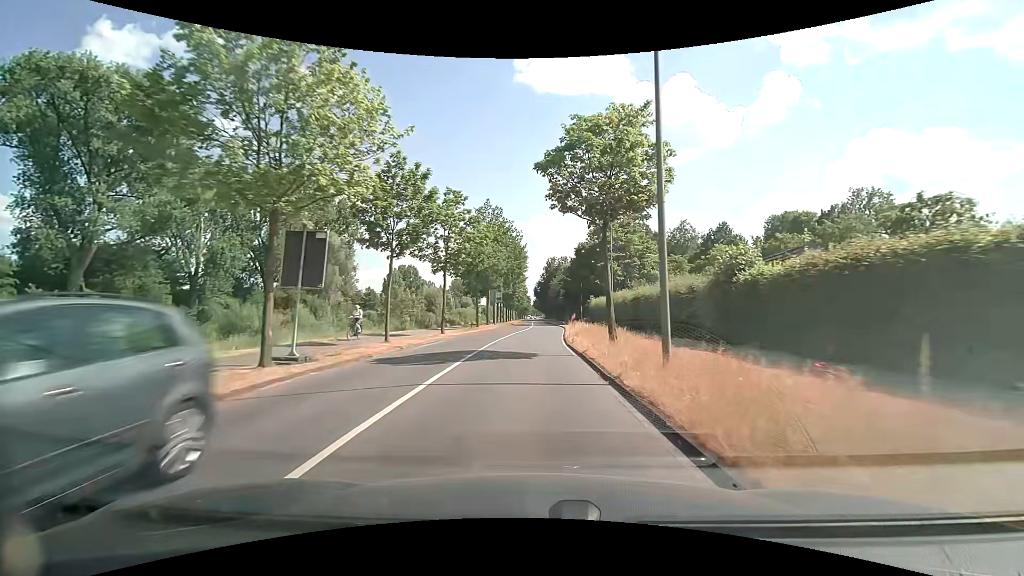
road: secondary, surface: asphalt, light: Day
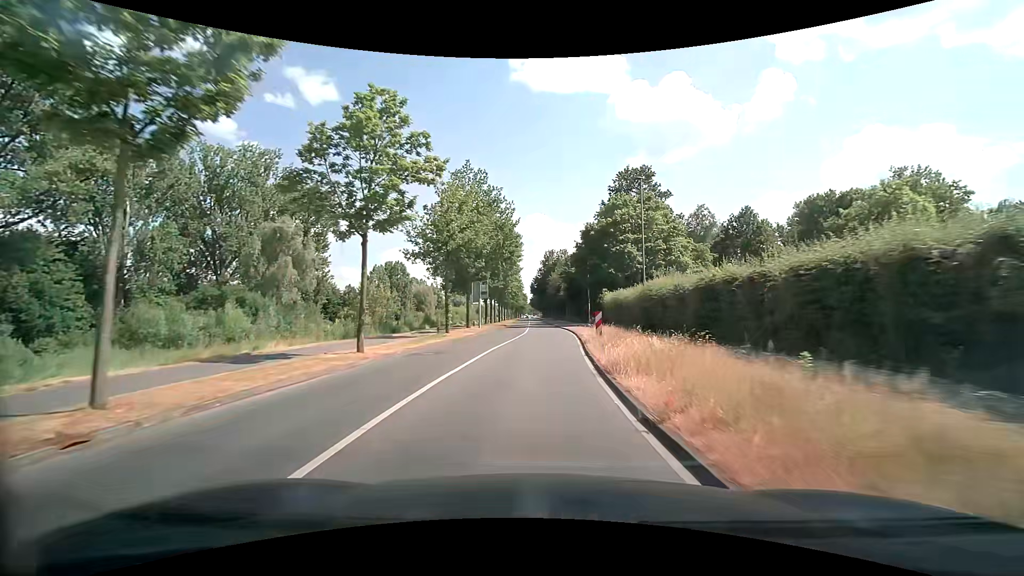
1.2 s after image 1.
(-0.1, +15.0) m; 0°
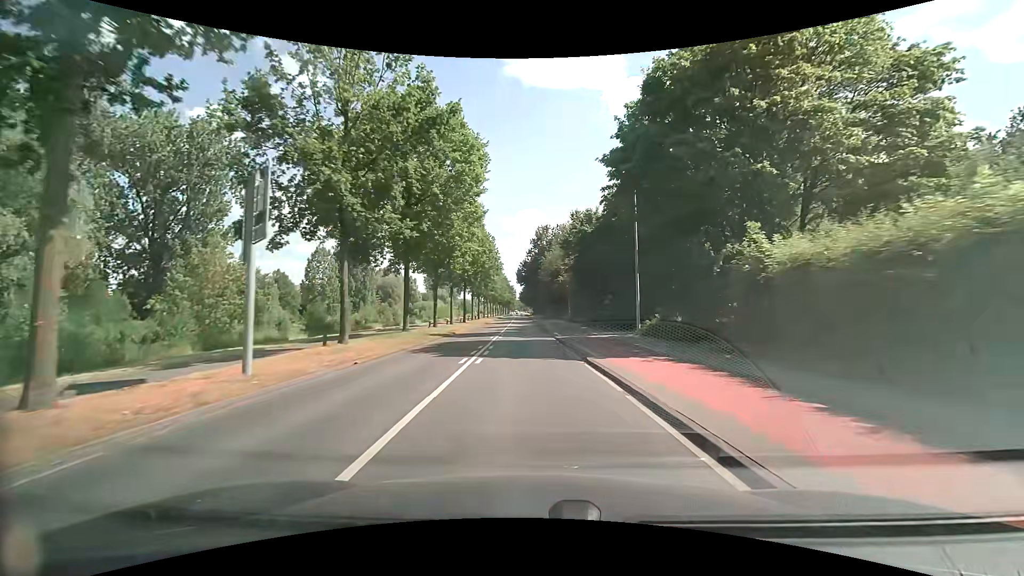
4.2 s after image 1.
(+1.1, +36.9) m; +1°
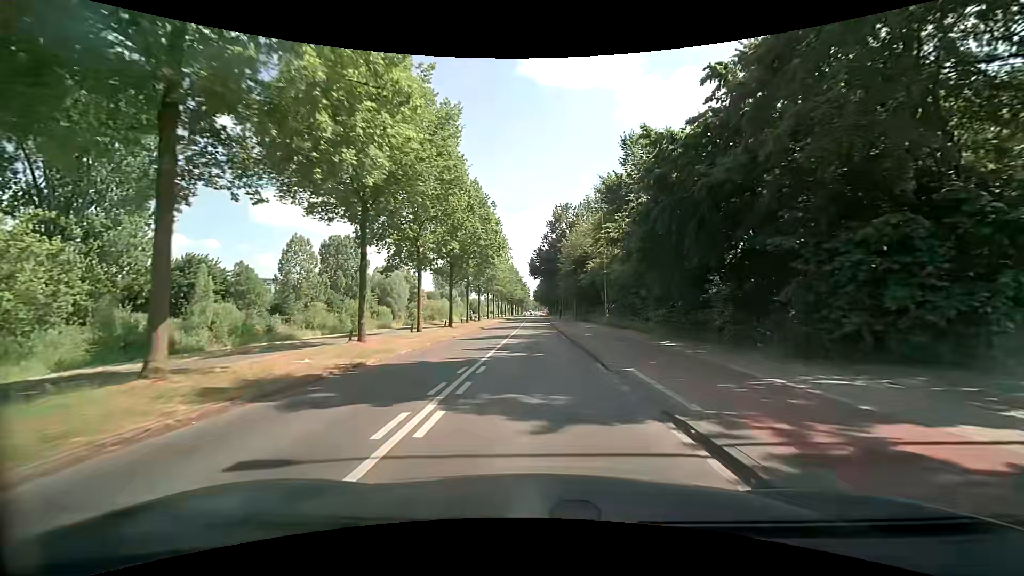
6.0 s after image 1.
(-0.4, +21.8) m; -2°
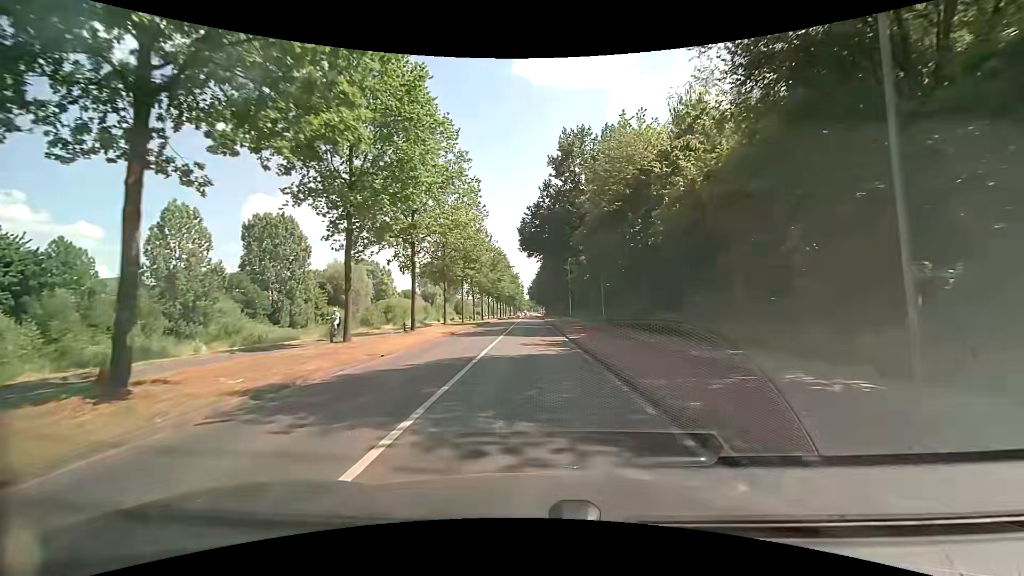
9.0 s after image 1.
(+0.2, +36.2) m; +1°
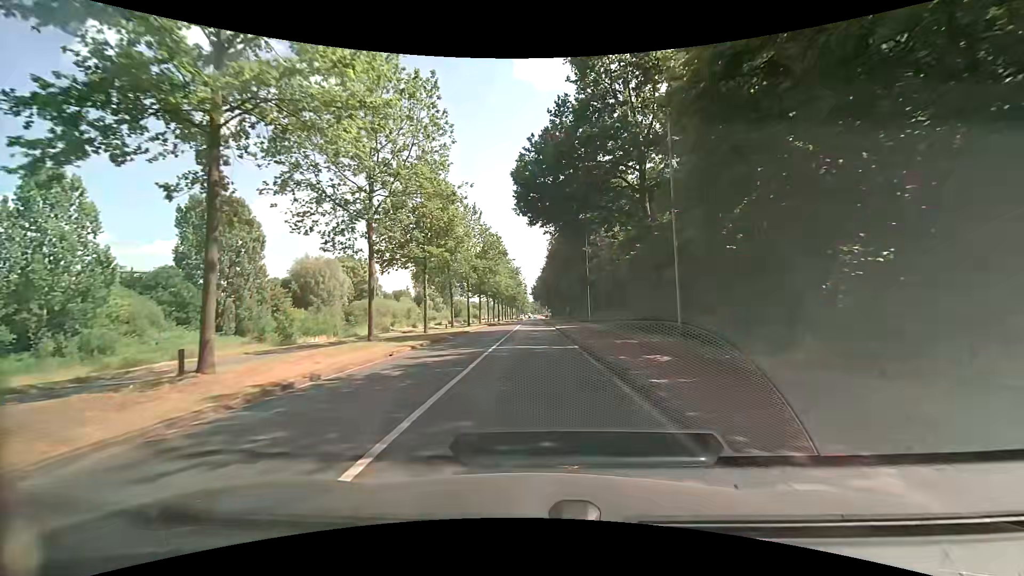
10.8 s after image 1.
(-0.1, +21.6) m; 0°
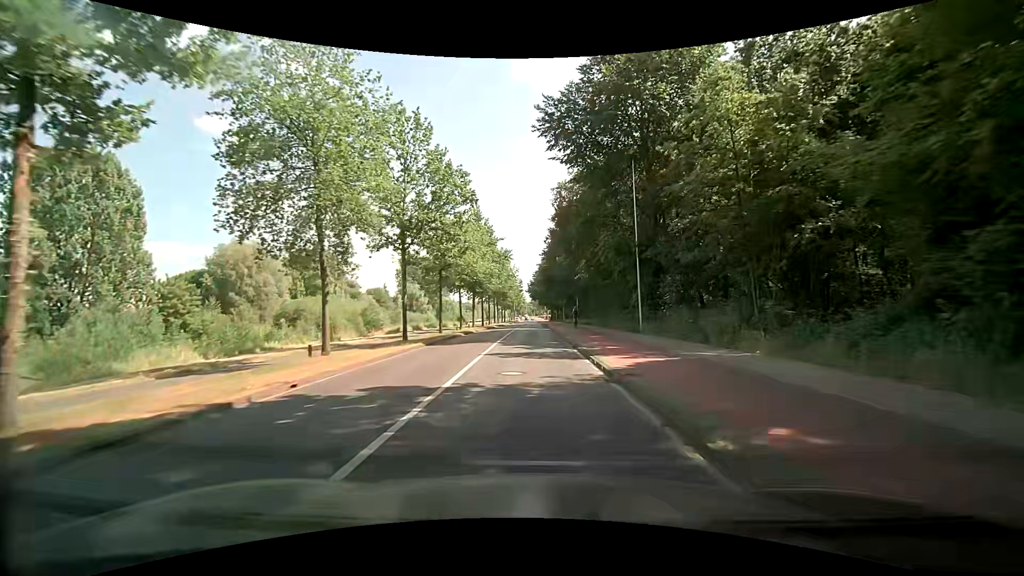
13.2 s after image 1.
(-0.2, +28.7) m; -1°
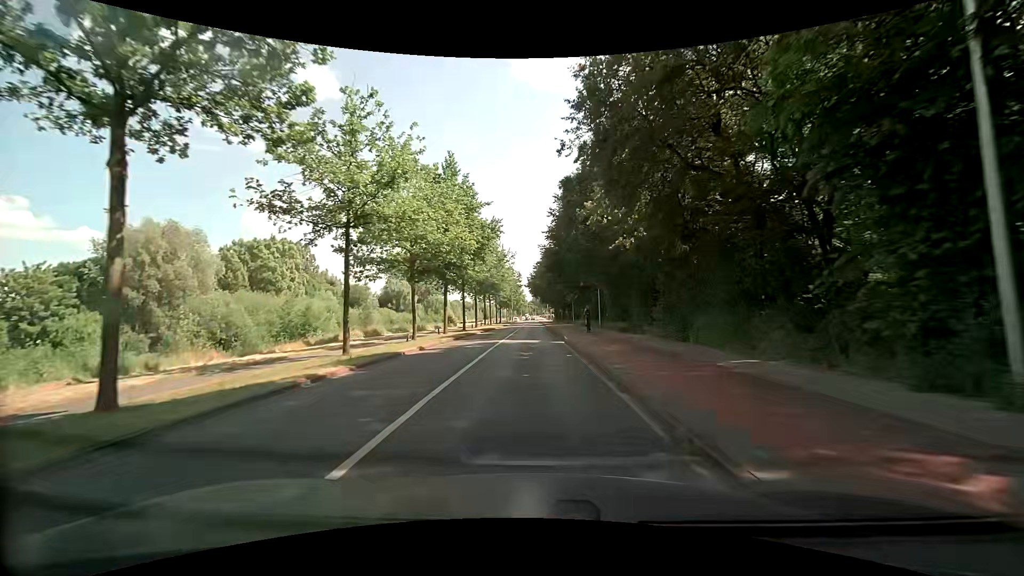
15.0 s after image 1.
(+0.1, +22.1) m; 0°
(0, +10) (0, +20) (0, +30) (0, +40) (0, +50) (0, +60) (0, +70) (0, +80) (0, +90) (0, +100) m
